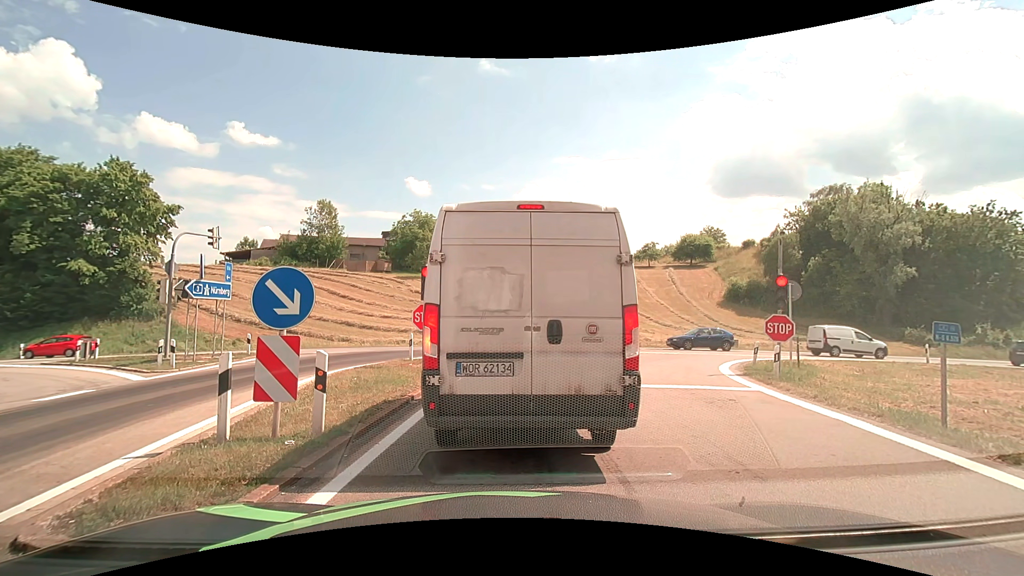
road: motorway_link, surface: asphalt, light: Day
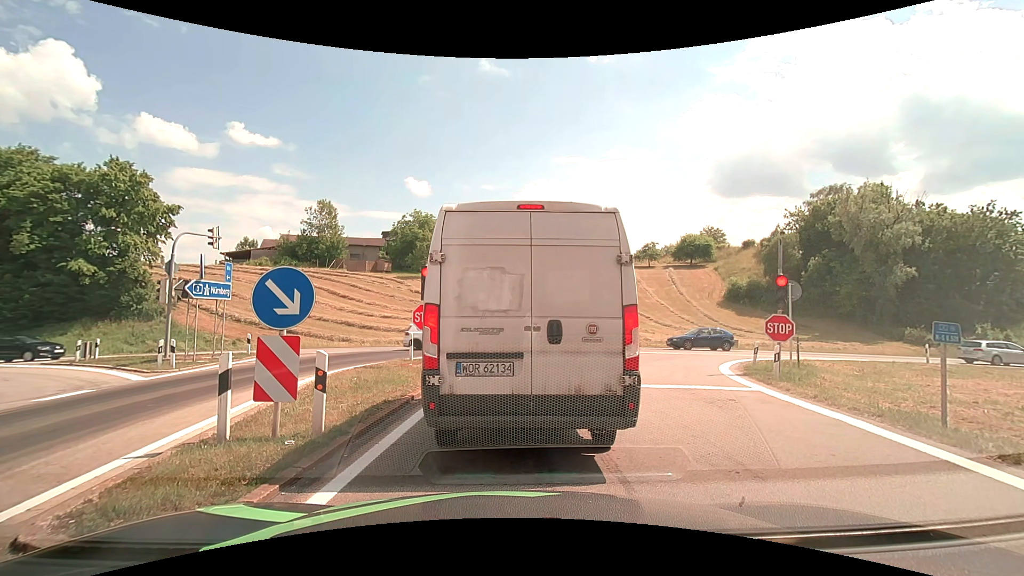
(0.0, 0.0) m; 0°
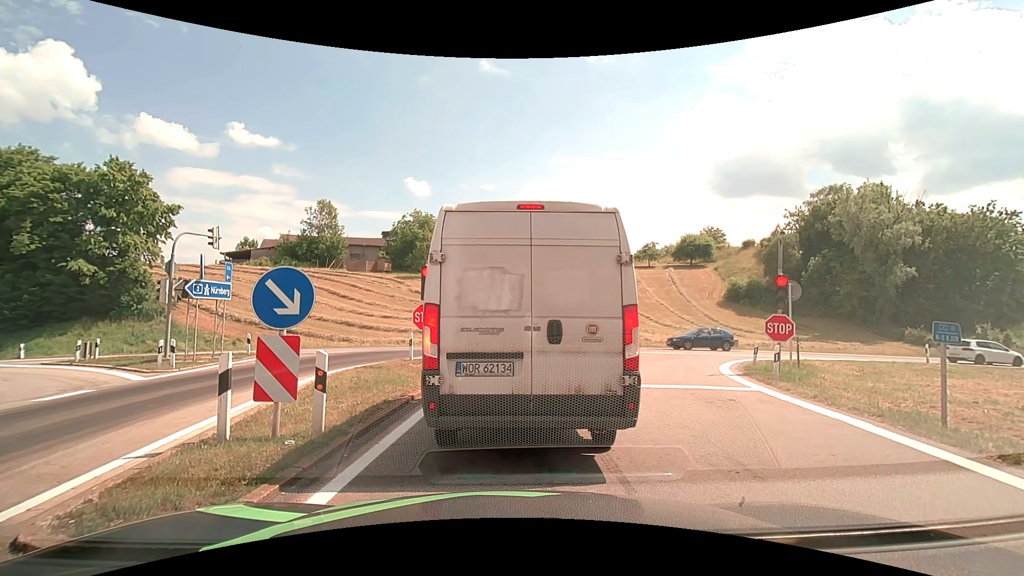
(0.0, 0.0) m; 0°
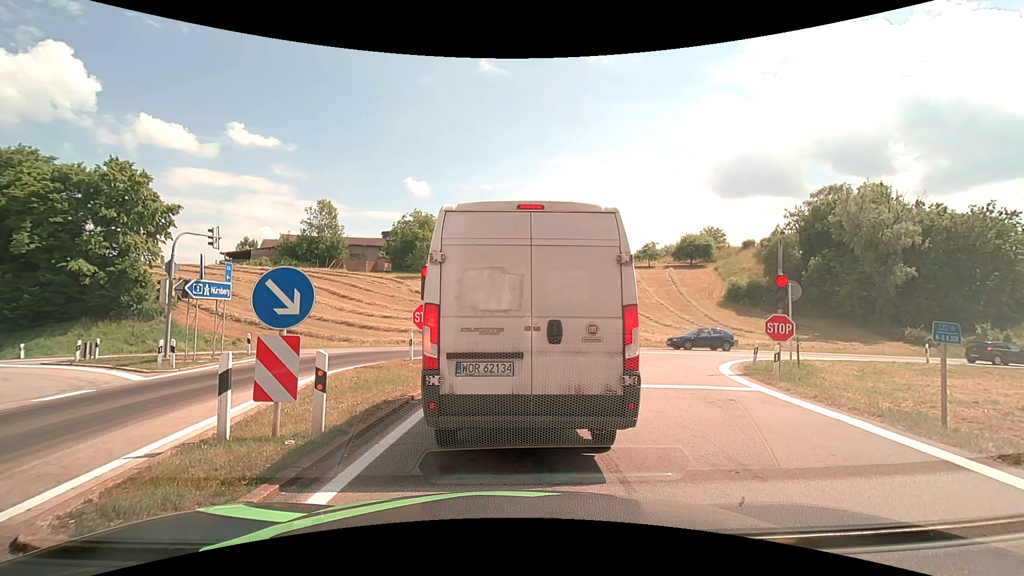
(0.0, 0.0) m; 0°
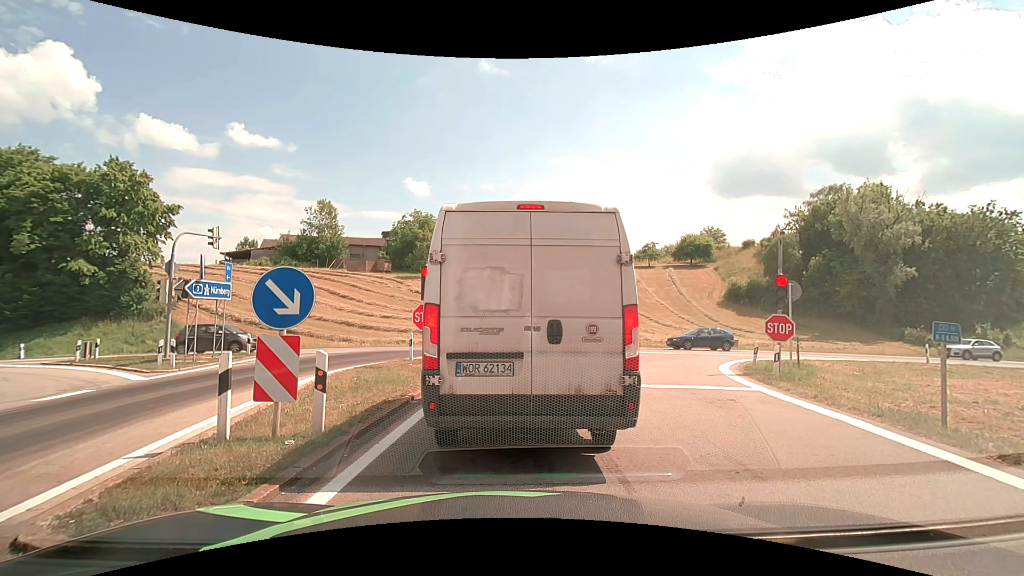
(0.0, 0.0) m; 0°
(0, +10) (0, +20) (-4, +29) (-13, +34) (-22, +36) (-32, +36) (-42, +36) (-52, +36) (-62, +36) (-72, +36) m
